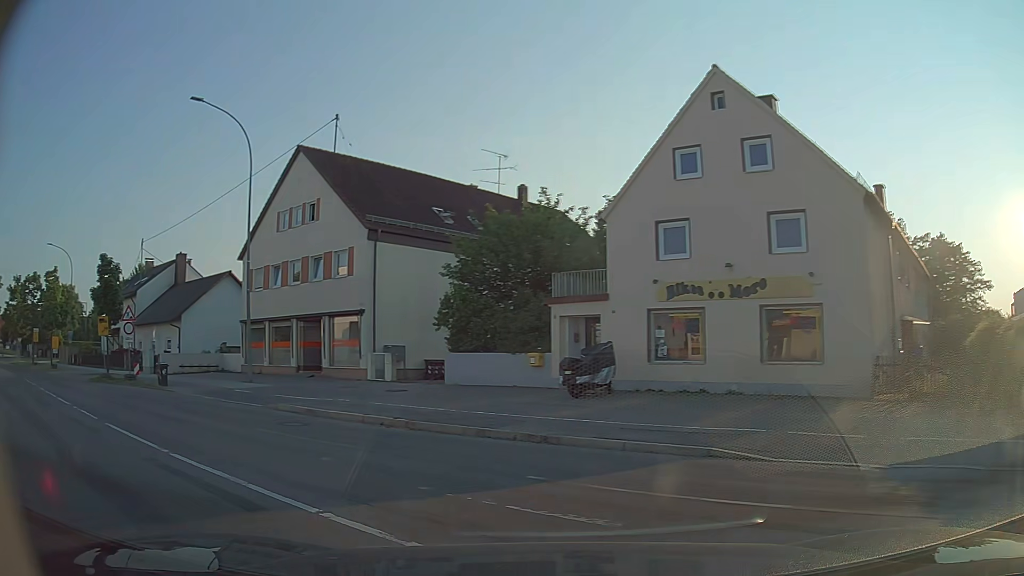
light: Day
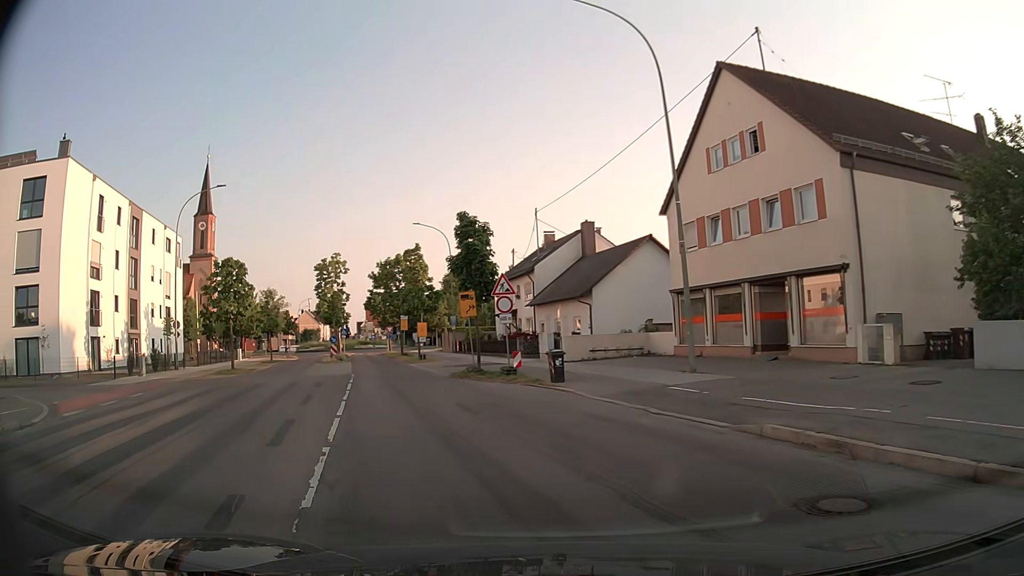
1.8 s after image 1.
(-3.2, +8.5) m; -35°
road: tertiary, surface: asphalt
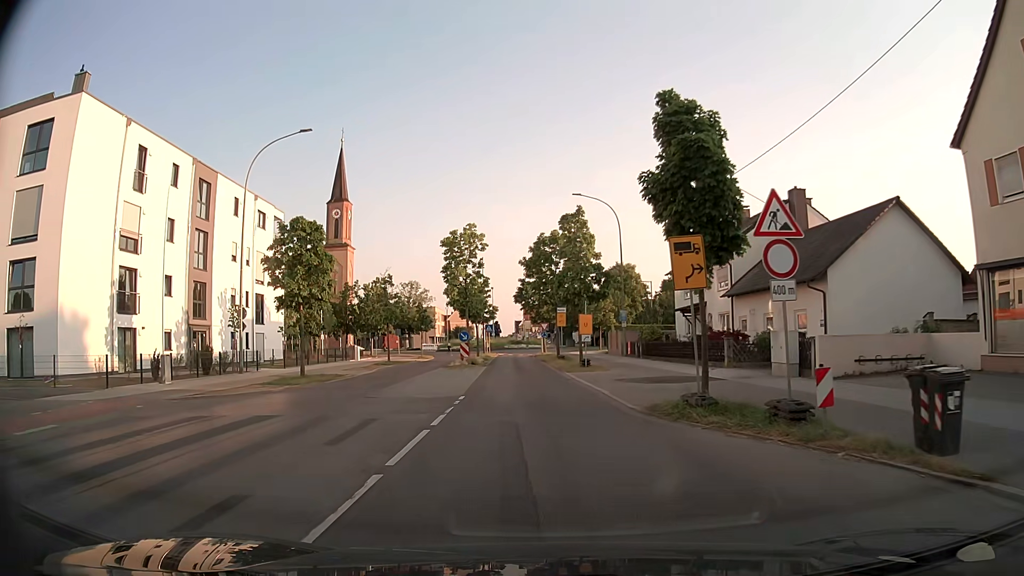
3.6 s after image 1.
(-2.4, +12.8) m; -15°
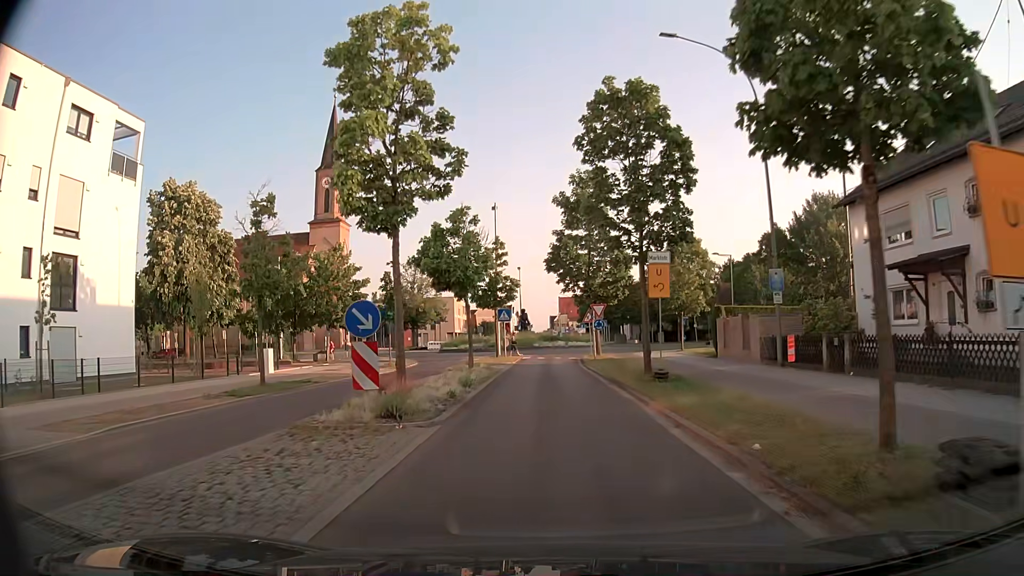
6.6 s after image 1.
(-1.0, +27.0) m; -3°
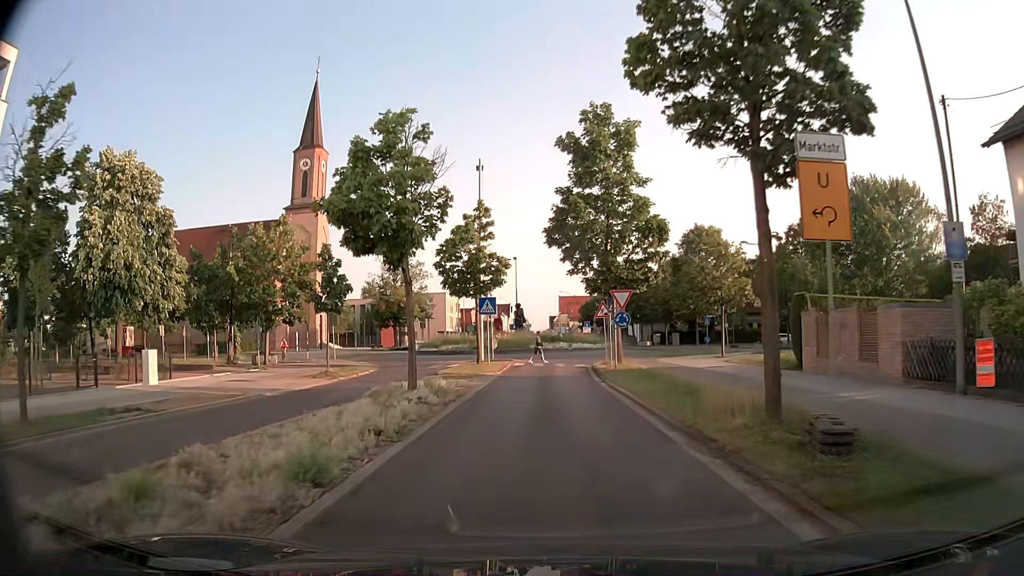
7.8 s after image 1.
(0.0, +11.2) m; 0°
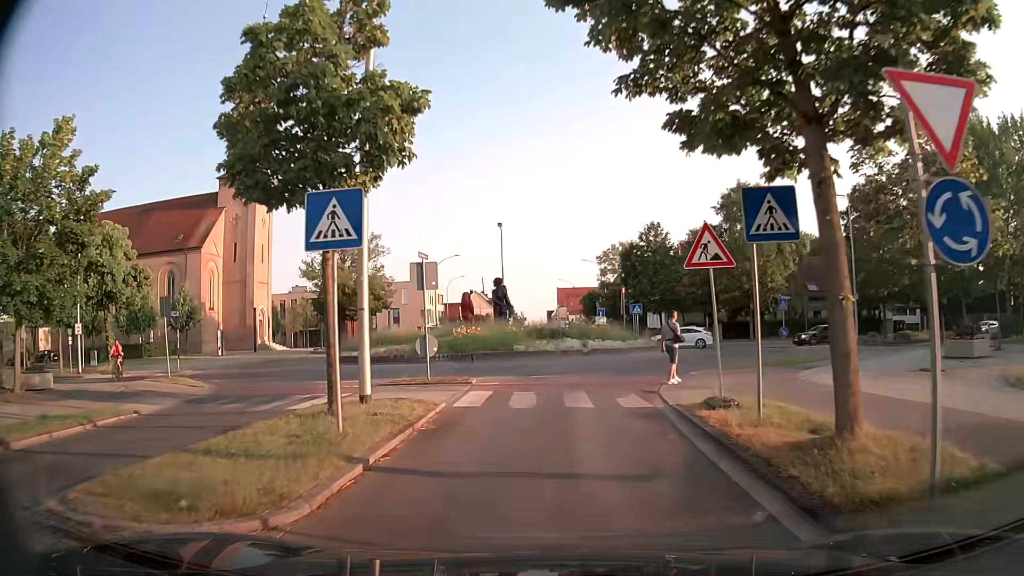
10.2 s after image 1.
(-0.1, +20.7) m; 0°
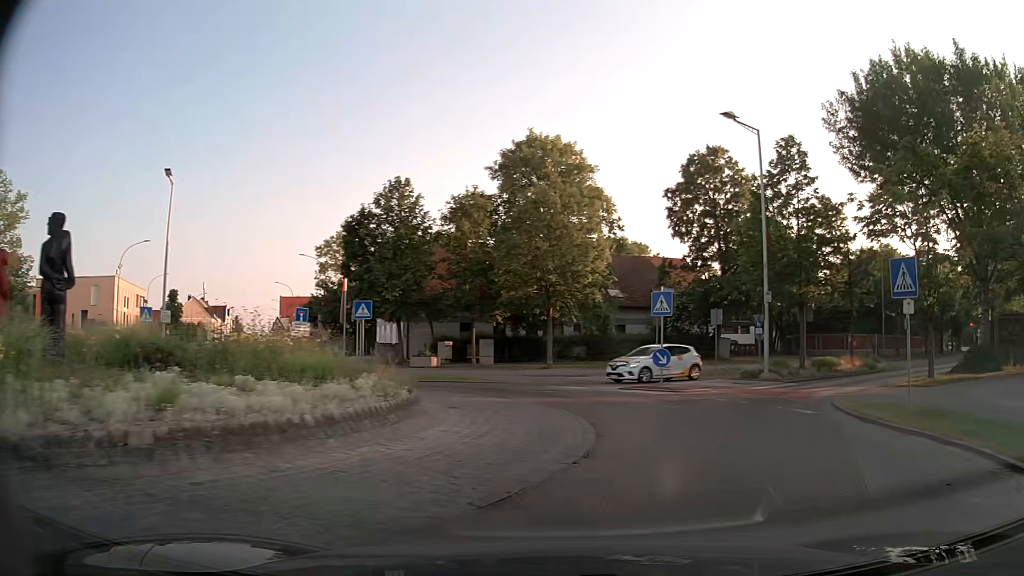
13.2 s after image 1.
(+2.3, +21.5) m; +23°
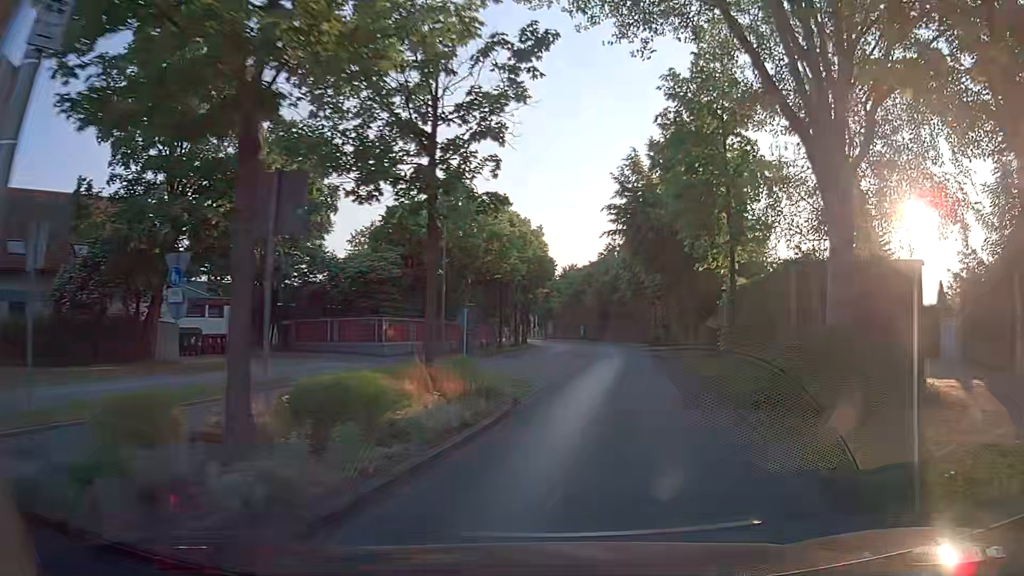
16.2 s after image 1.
(+8.2, +21.8) m; +41°
(+1, +10) (+2, +20) (+4, +30) (+5, +40) (+6, +50) (+7, +60) (+7, +70) (+7, +80) (+7, +90) (+6, +100) m
